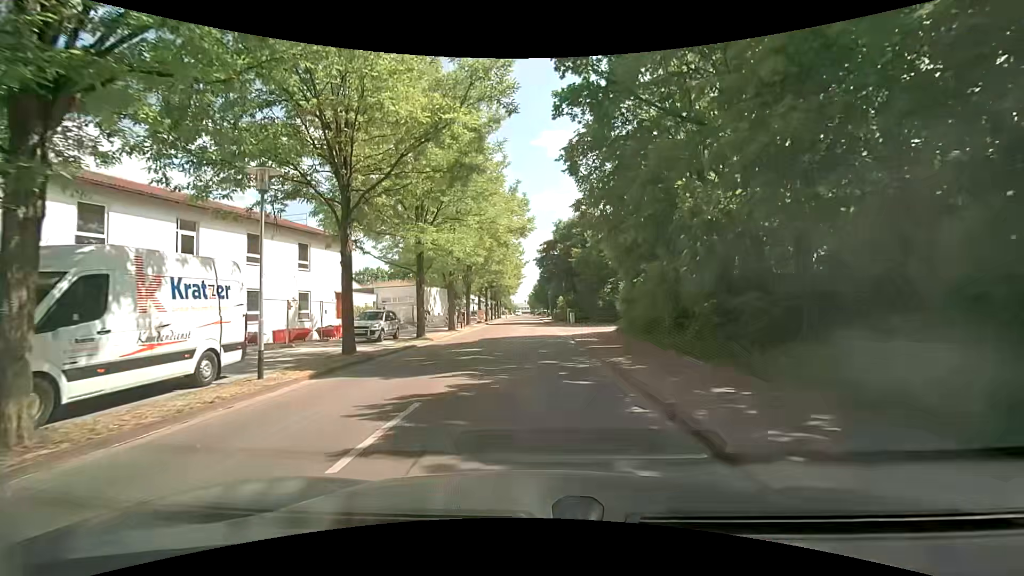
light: Day
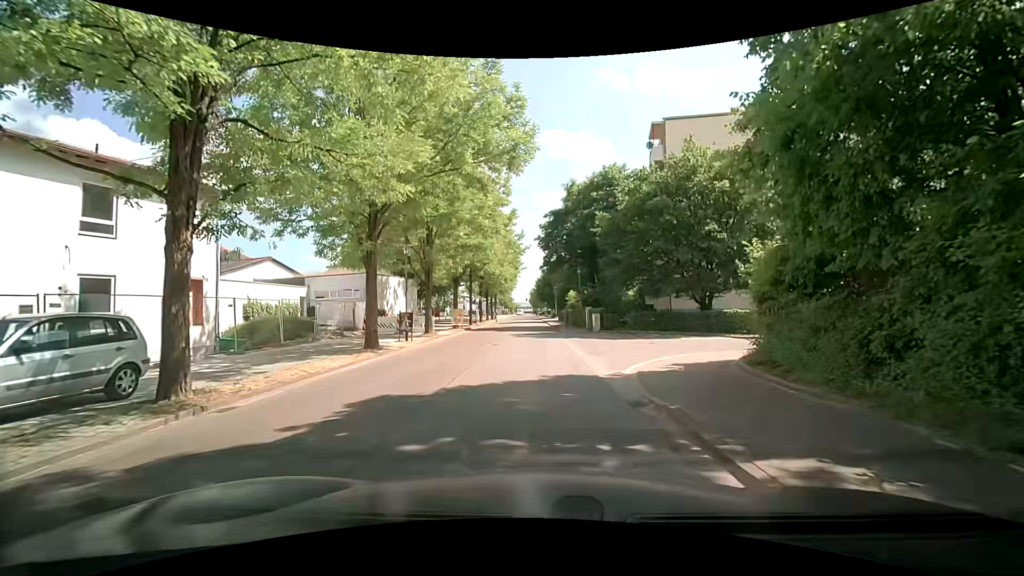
(-0.2, +17.5) m; -1°
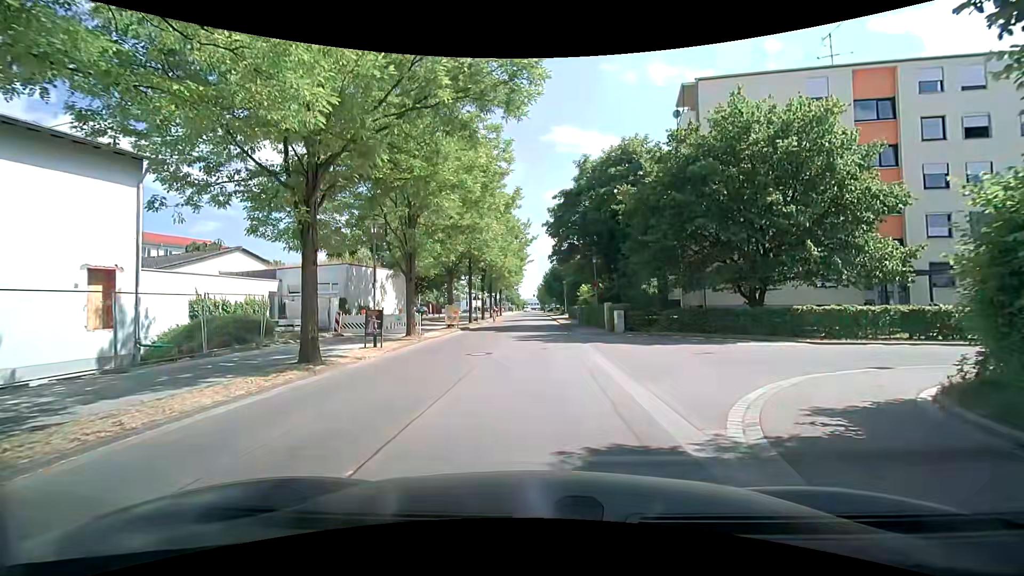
(0.0, +5.5) m; 0°
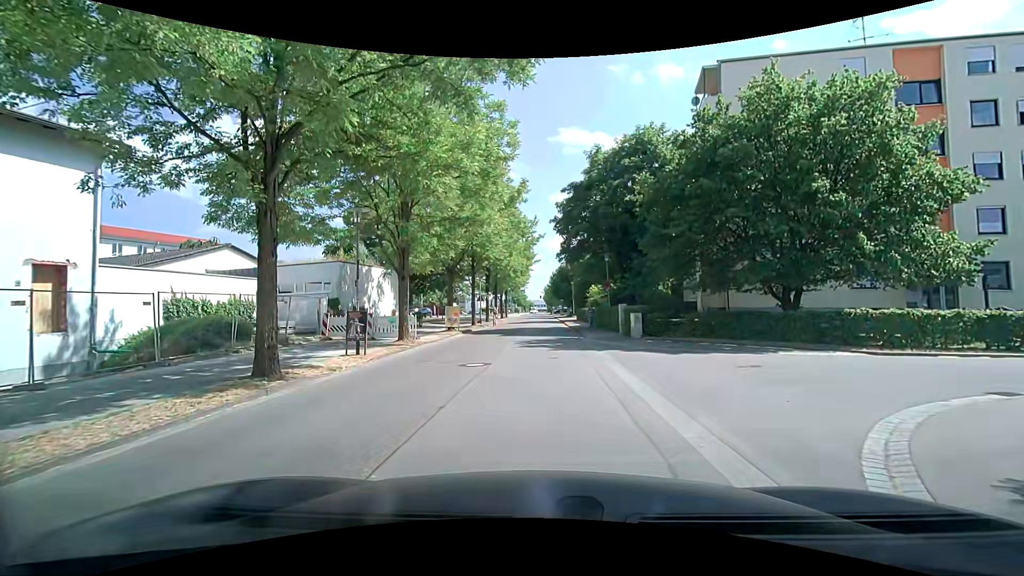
(0.0, +2.4) m; -1°
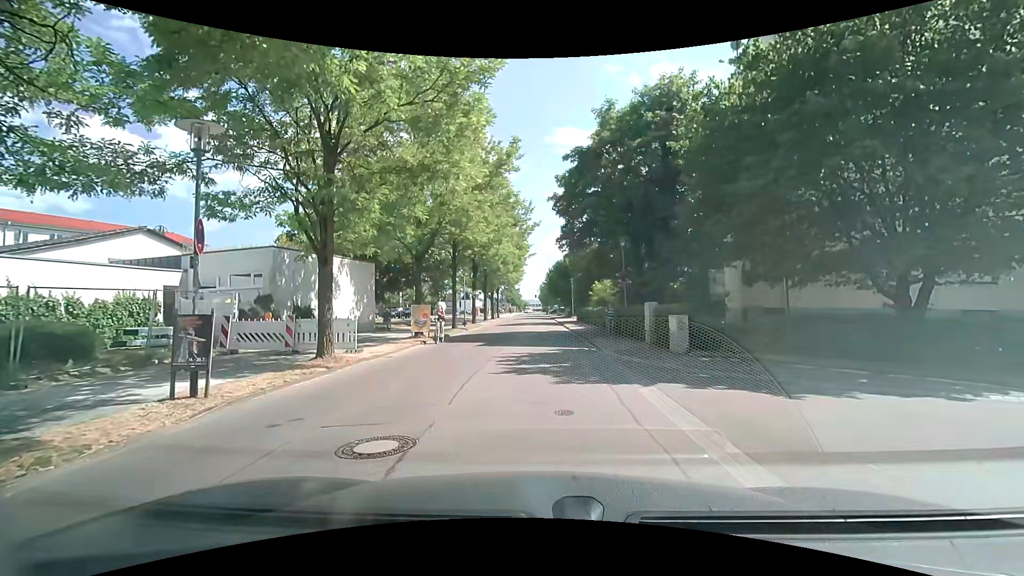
(0.0, +7.0) m; -2°
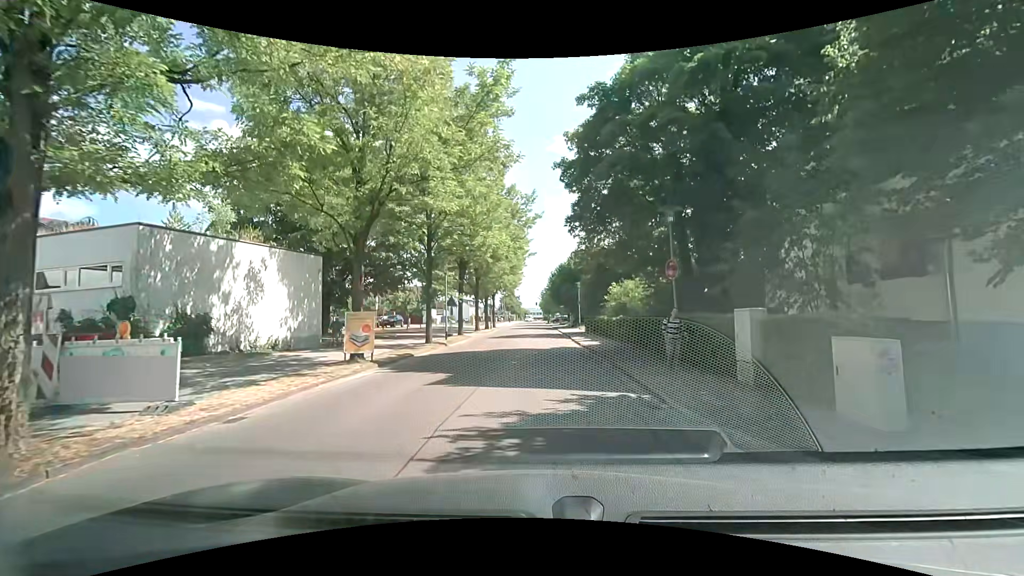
(+0.4, +8.3) m; +2°
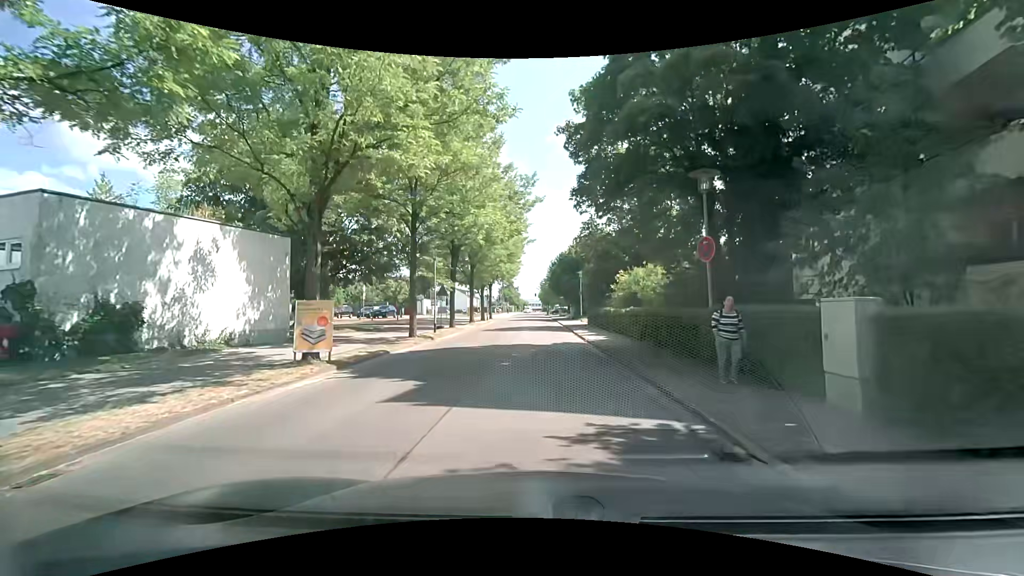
(0.0, +3.1) m; 0°
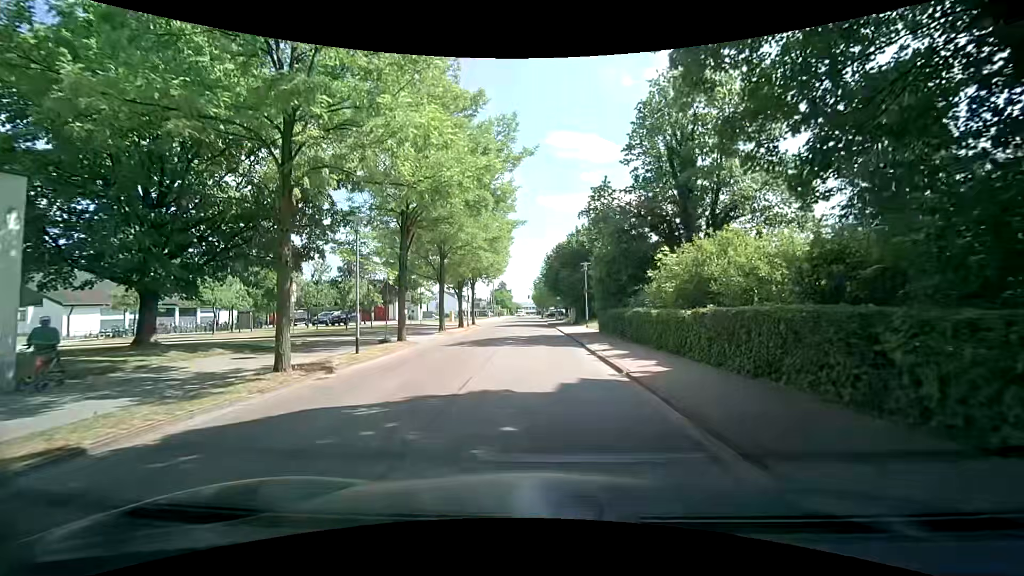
(+0.1, +10.9) m; +1°
